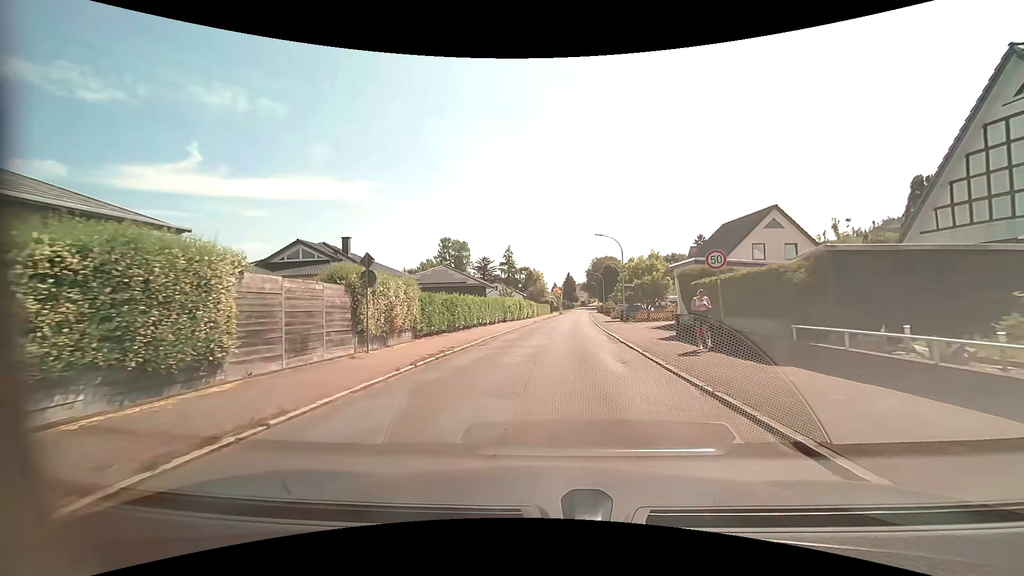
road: residential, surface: asphalt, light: Day
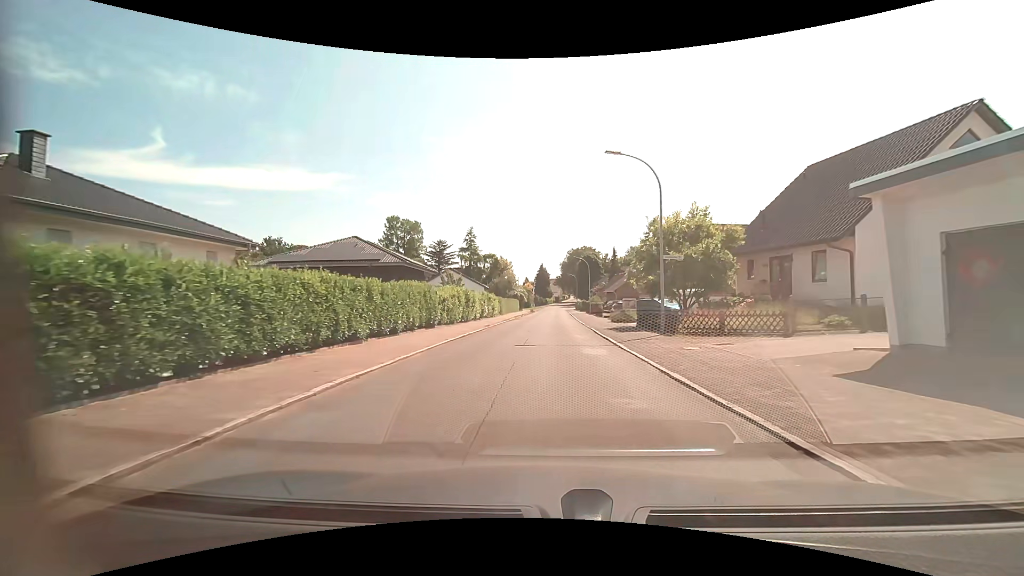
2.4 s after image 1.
(+1.1, +22.3) m; +5°
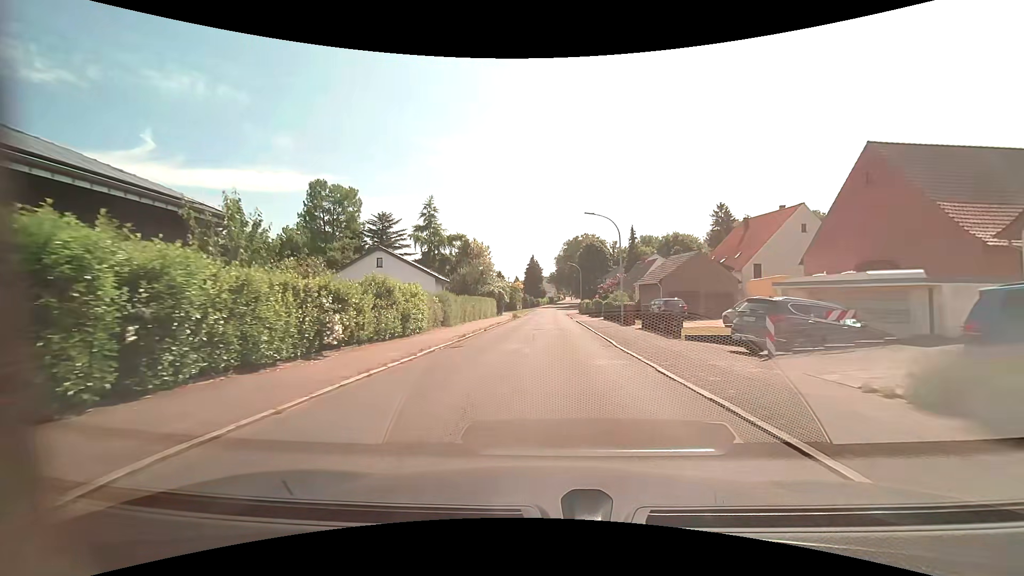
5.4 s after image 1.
(+0.1, +31.3) m; +1°
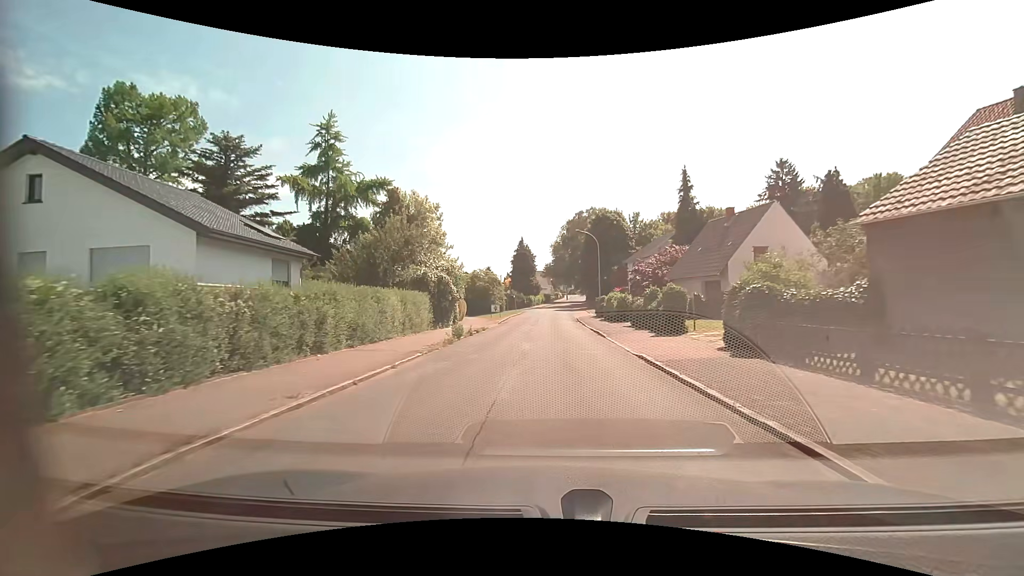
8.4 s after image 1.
(+0.2, +32.5) m; +1°
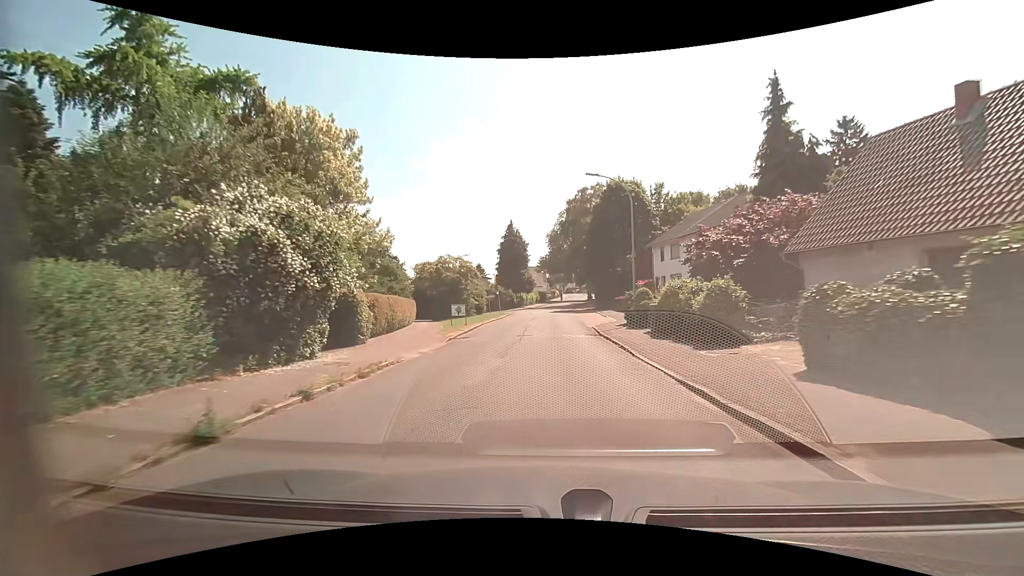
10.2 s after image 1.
(0.0, +18.7) m; 0°
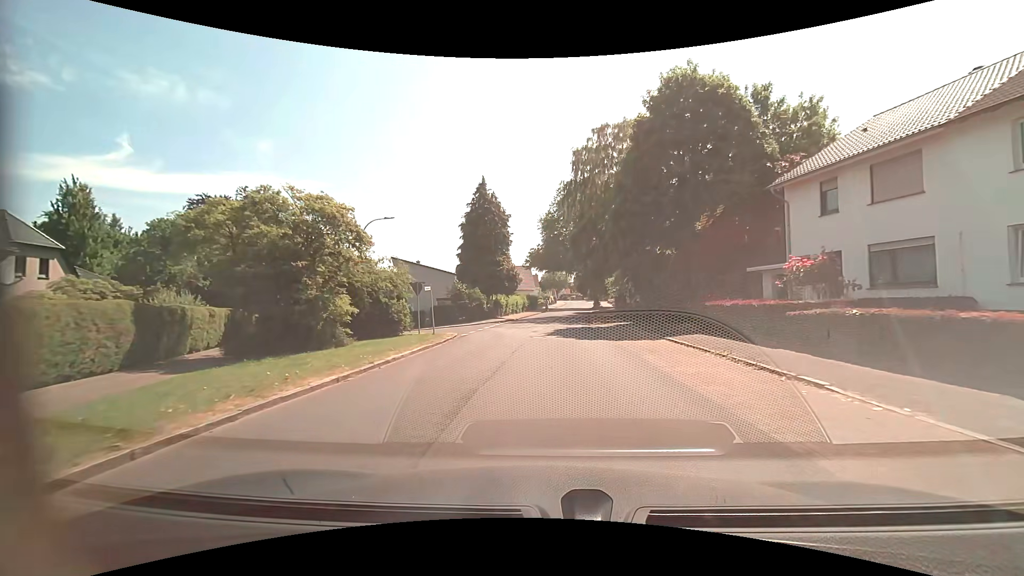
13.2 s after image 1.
(+0.1, +29.1) m; +1°
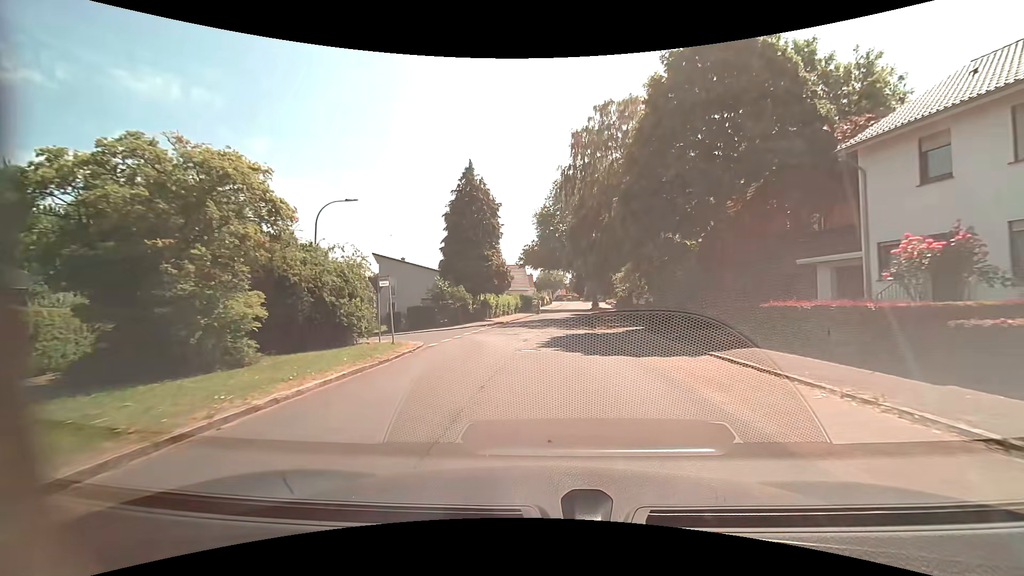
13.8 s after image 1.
(0.0, +5.6) m; 0°
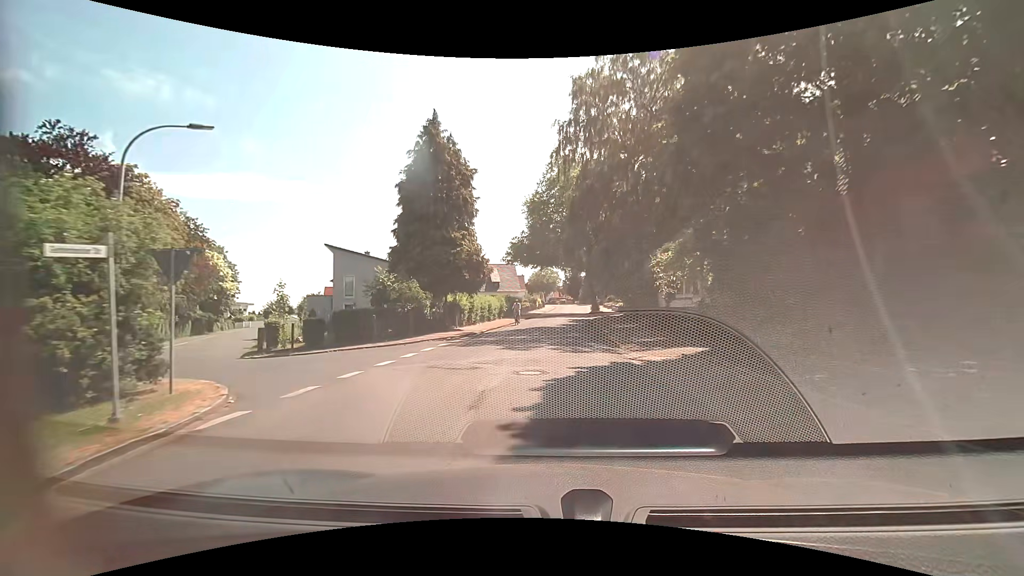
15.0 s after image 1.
(+0.1, +11.3) m; +1°
(0, +10) (0, +20) (+1, +30) (+1, +40) (+2, +50) (+2, +60) (+3, +70) (+4, +80) (+5, +90) (+6, +100) m
